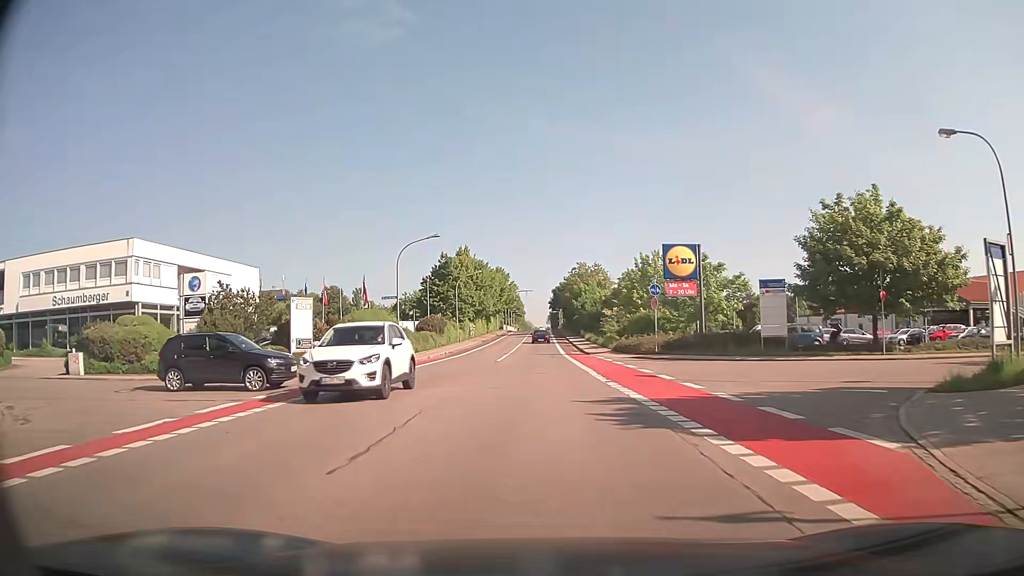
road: tertiary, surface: asphalt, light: Day
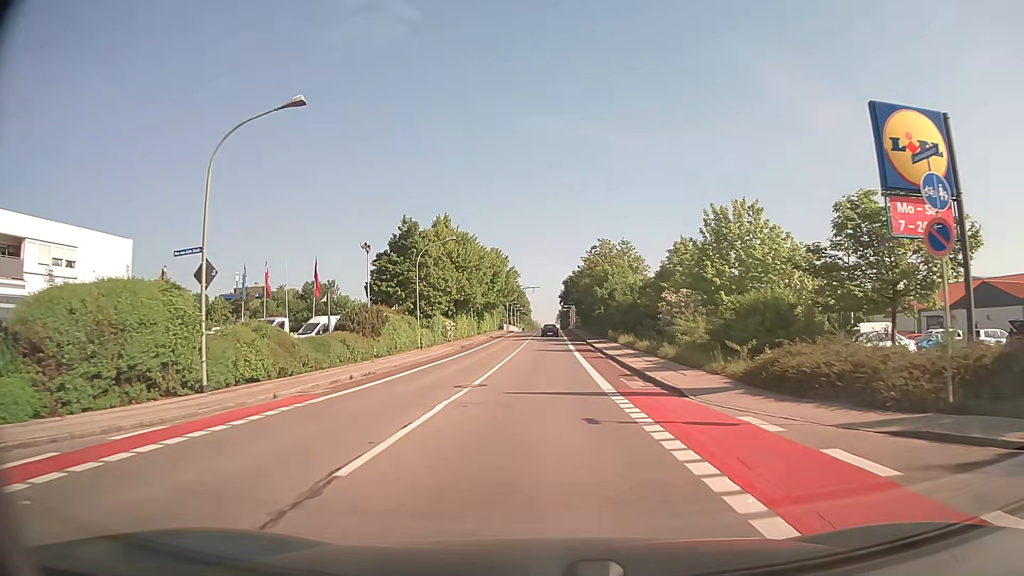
(-0.2, +24.9) m; -1°
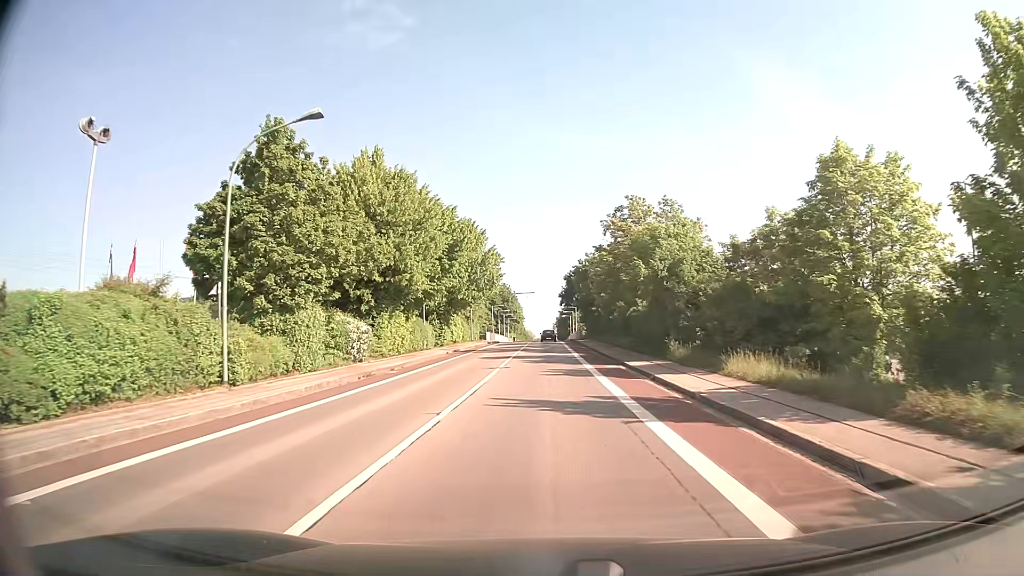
(+0.1, +27.0) m; +1°
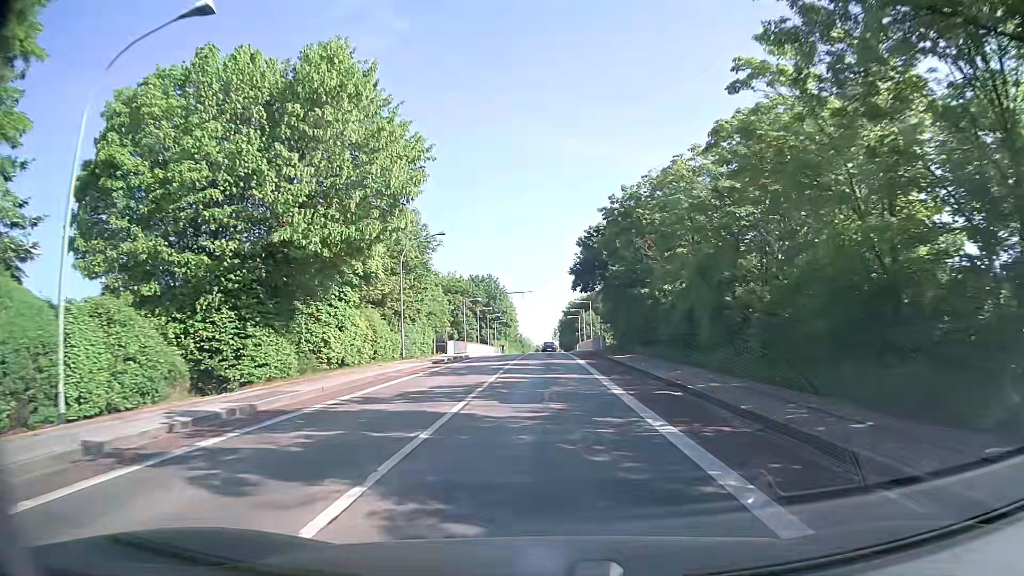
(+0.1, +35.9) m; 0°
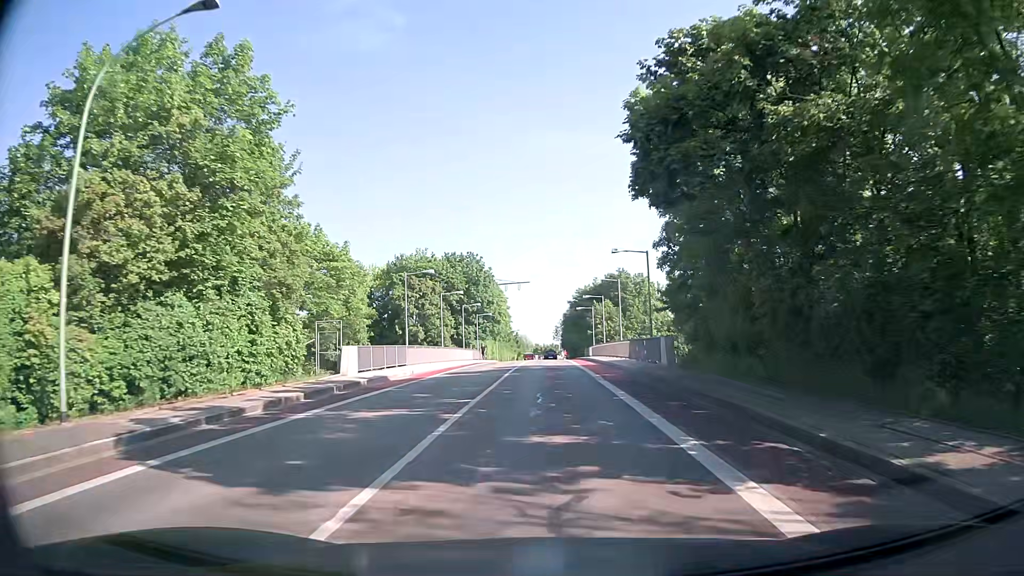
(0.0, +28.6) m; 0°
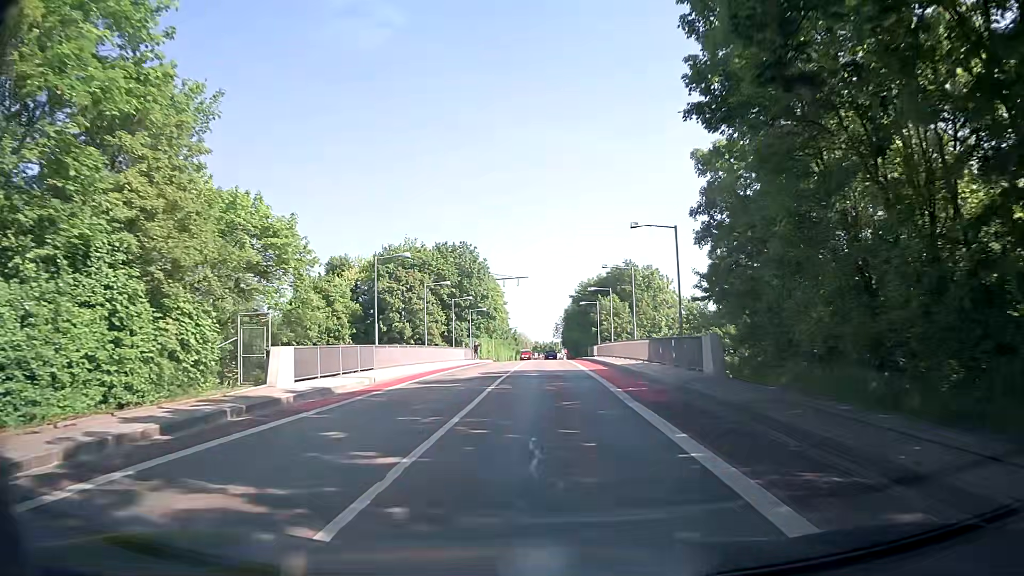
(0.0, +7.1) m; 0°
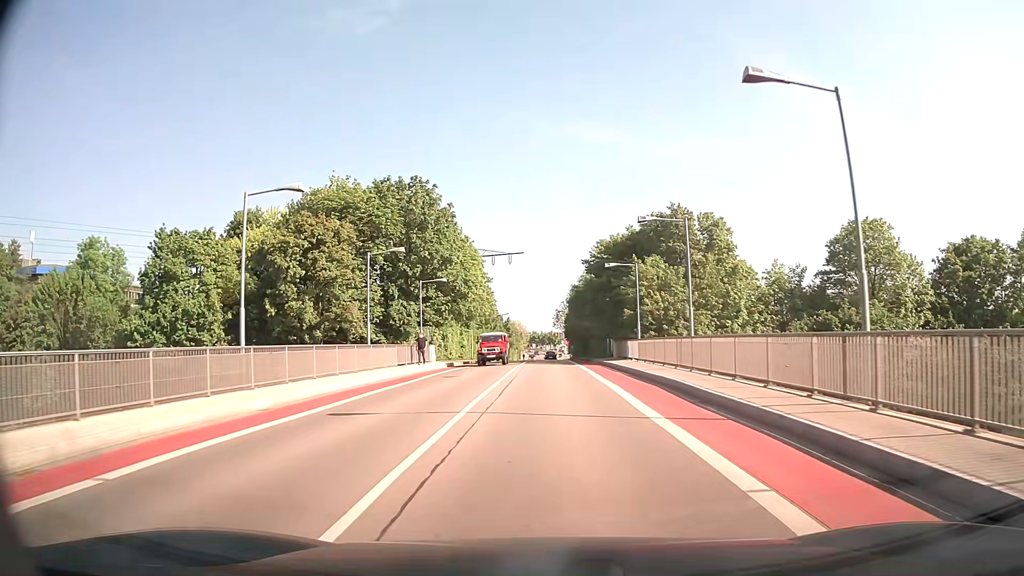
(-0.1, +28.0) m; 0°
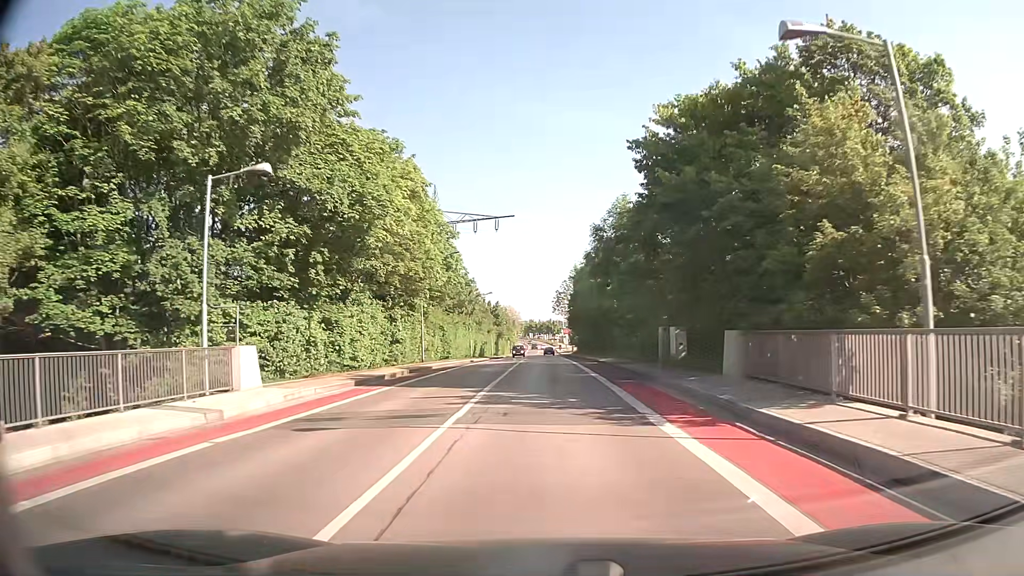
(+0.4, +28.6) m; +1°
(0, +10) (0, +20) (0, +30) (0, +40) (0, +50) (0, +60) (0, +70) (0, +80) (0, +90) (0, +100) m
